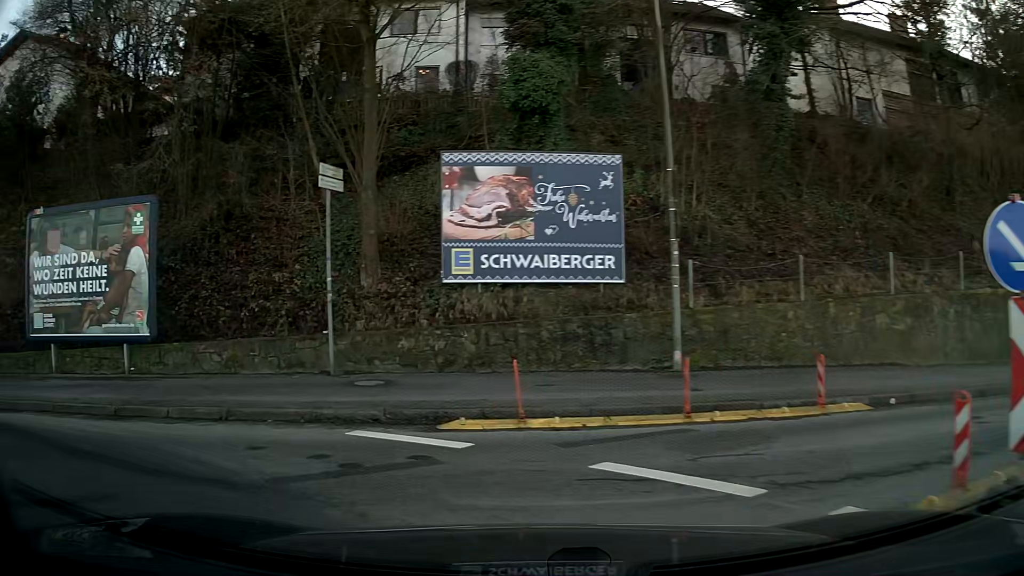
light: Day
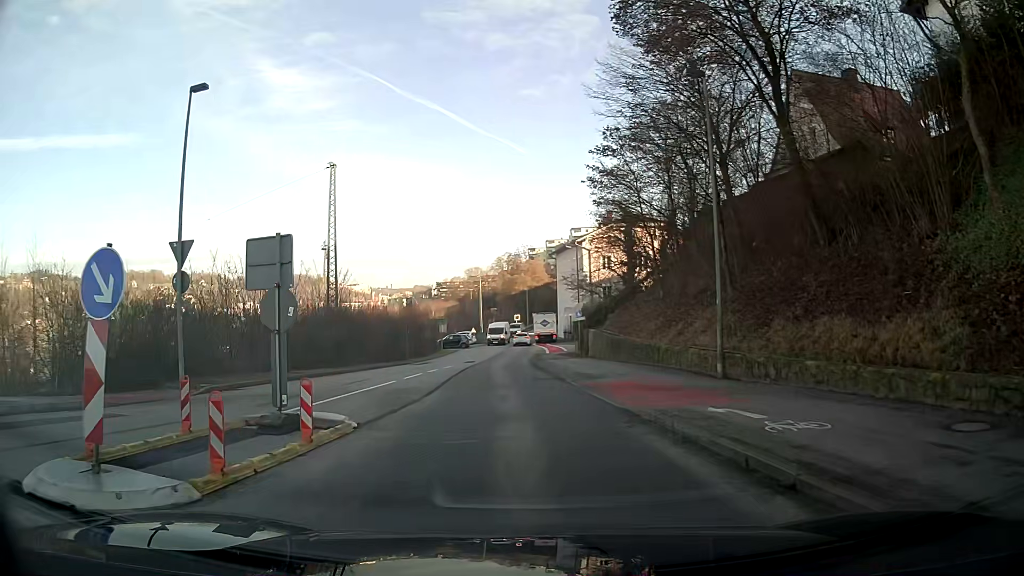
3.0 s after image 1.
(-9.4, +7.7) m; -78°
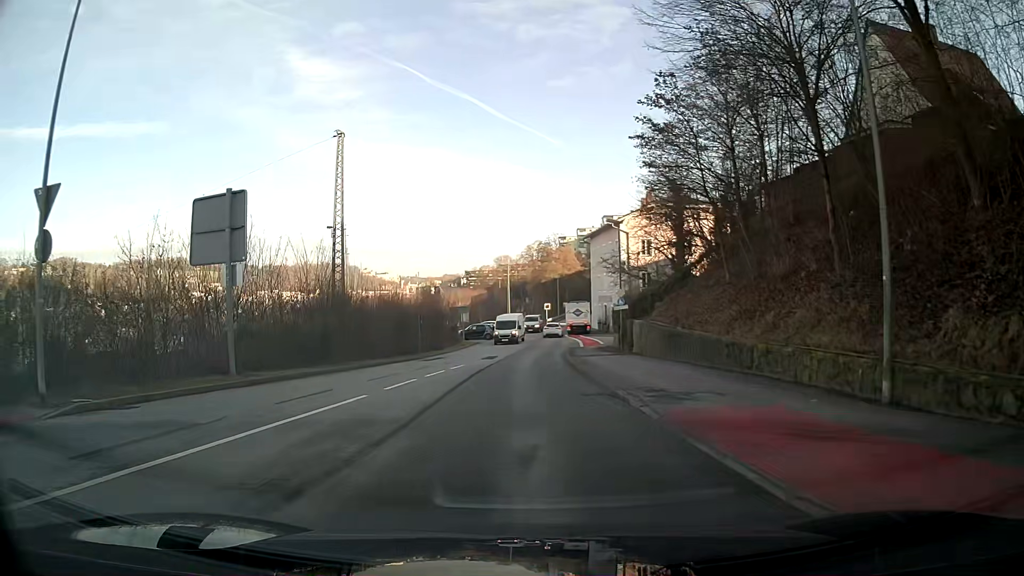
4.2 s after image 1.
(0.0, +7.1) m; -1°
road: residential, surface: asphalt
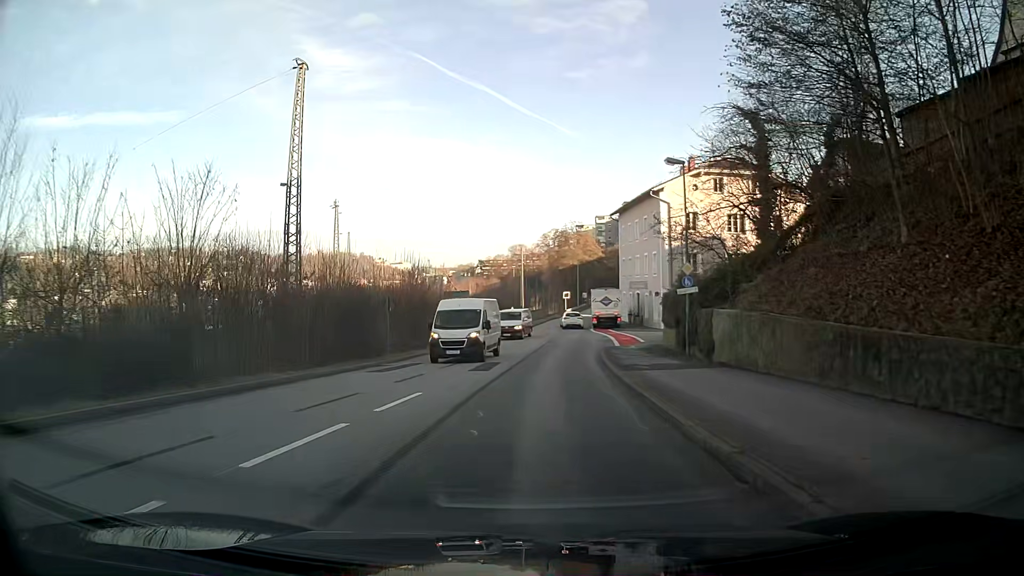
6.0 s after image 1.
(-0.1, +13.7) m; 0°
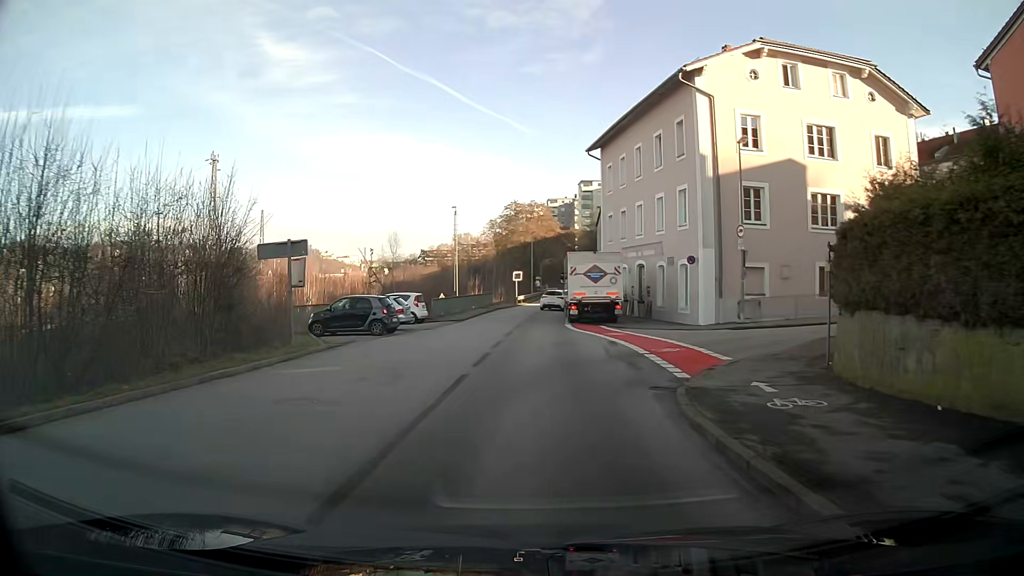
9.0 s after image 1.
(+0.8, +26.2) m; +5°
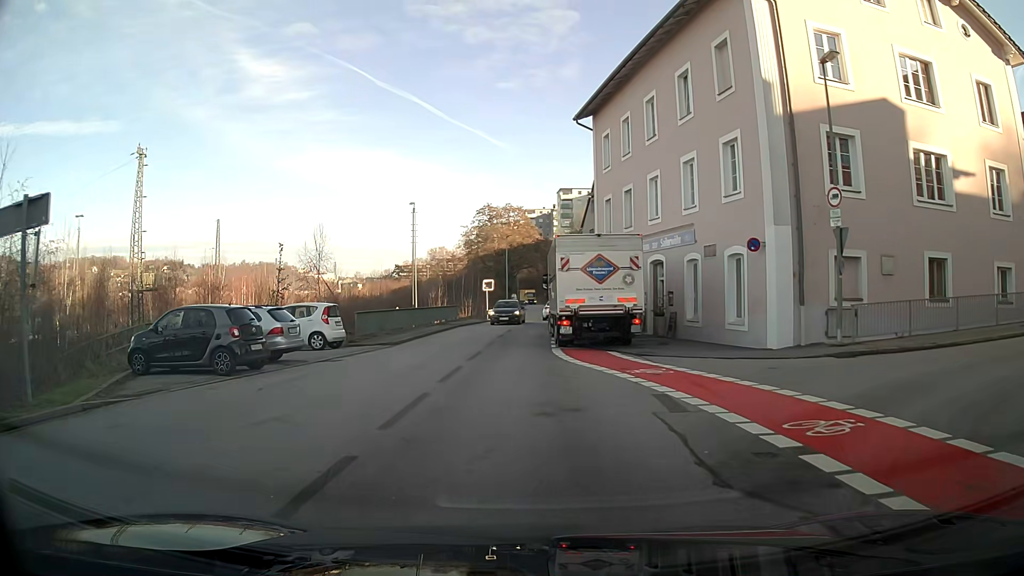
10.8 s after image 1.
(+0.1, +11.3) m; +1°
